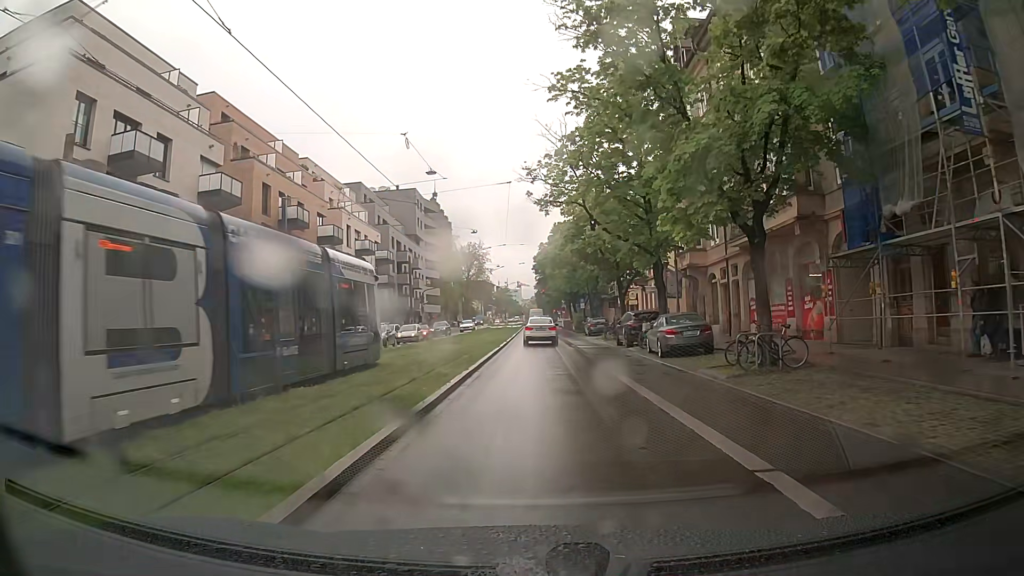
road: primary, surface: asphalt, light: Day
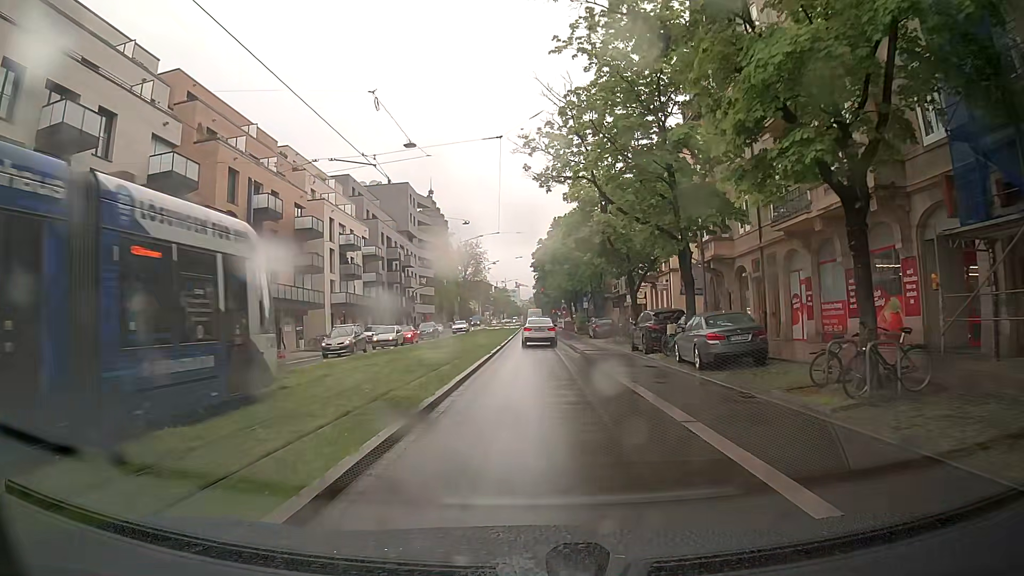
(0.0, +5.5) m; 0°
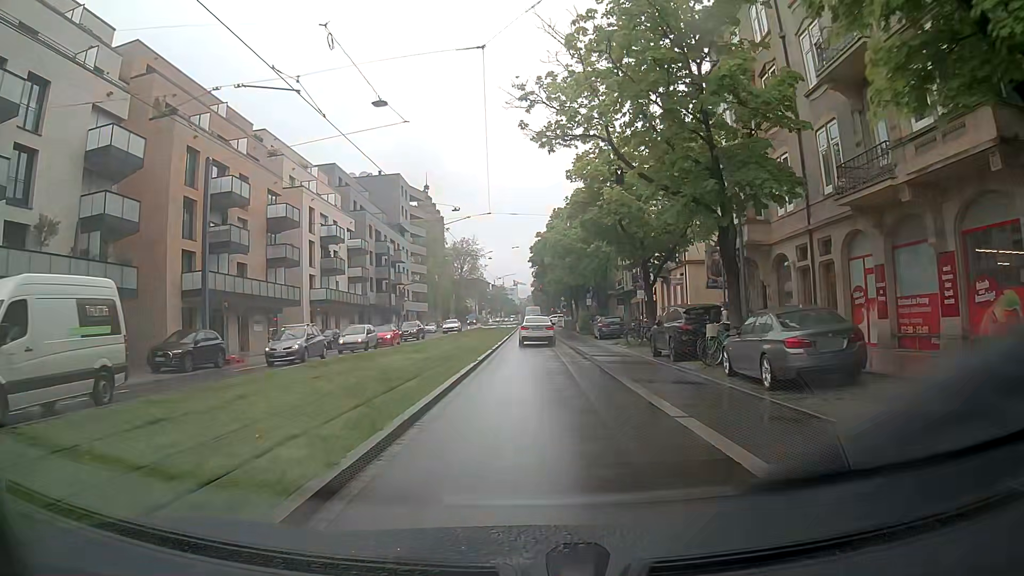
(+0.1, +5.5) m; +1°
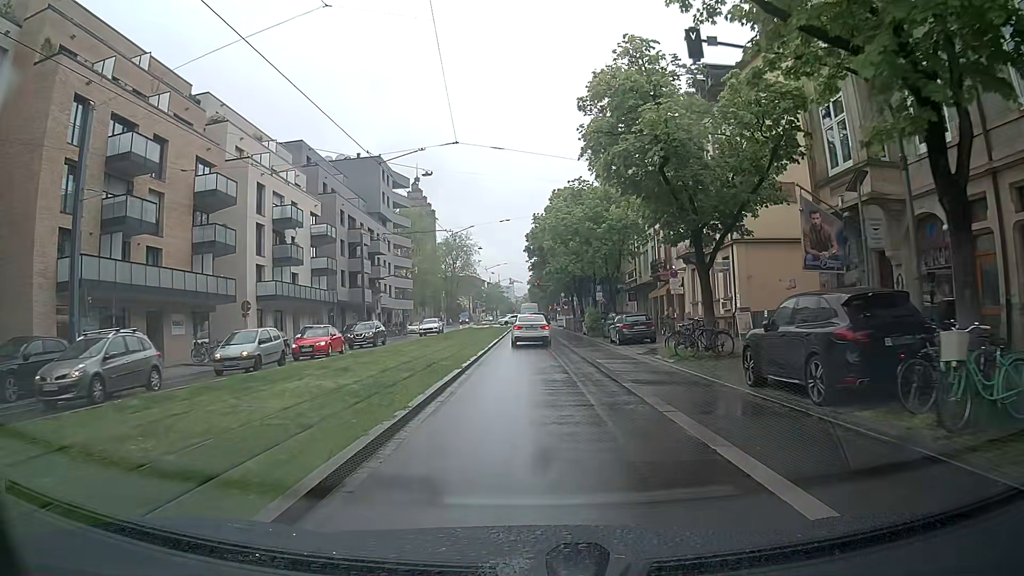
(0.0, +10.8) m; -1°
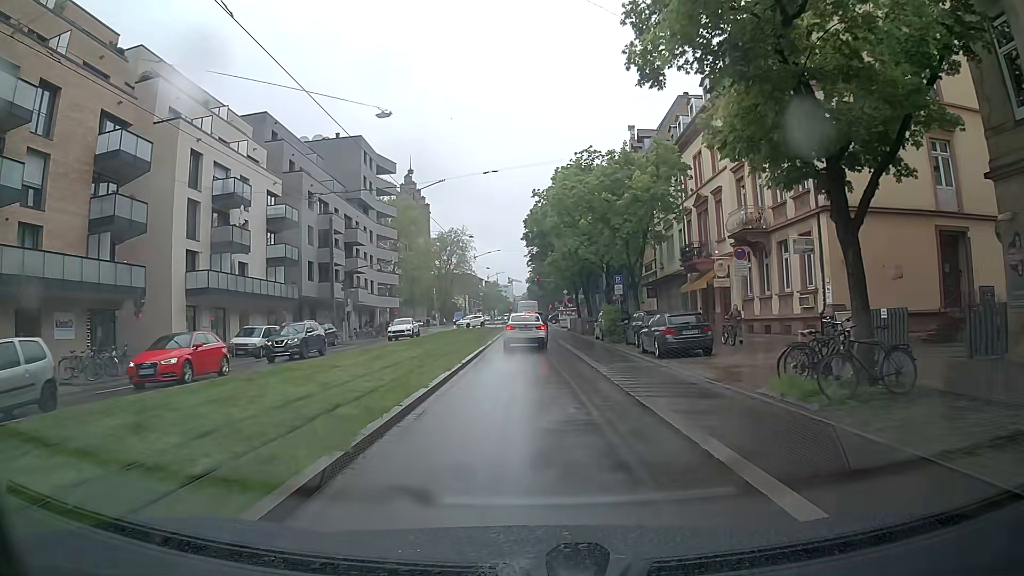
(0.0, +10.1) m; +1°
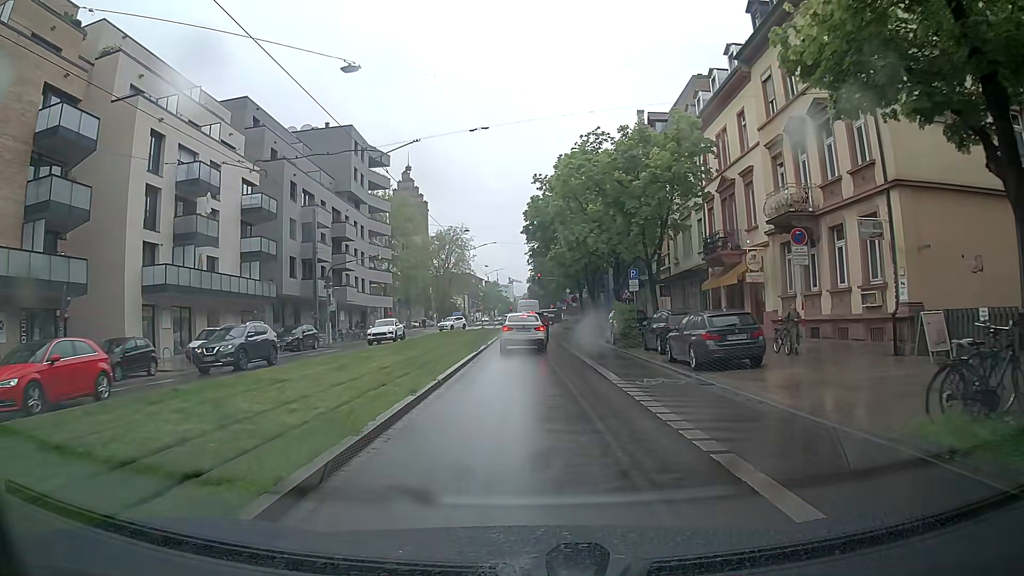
(-0.1, +4.7) m; -2°
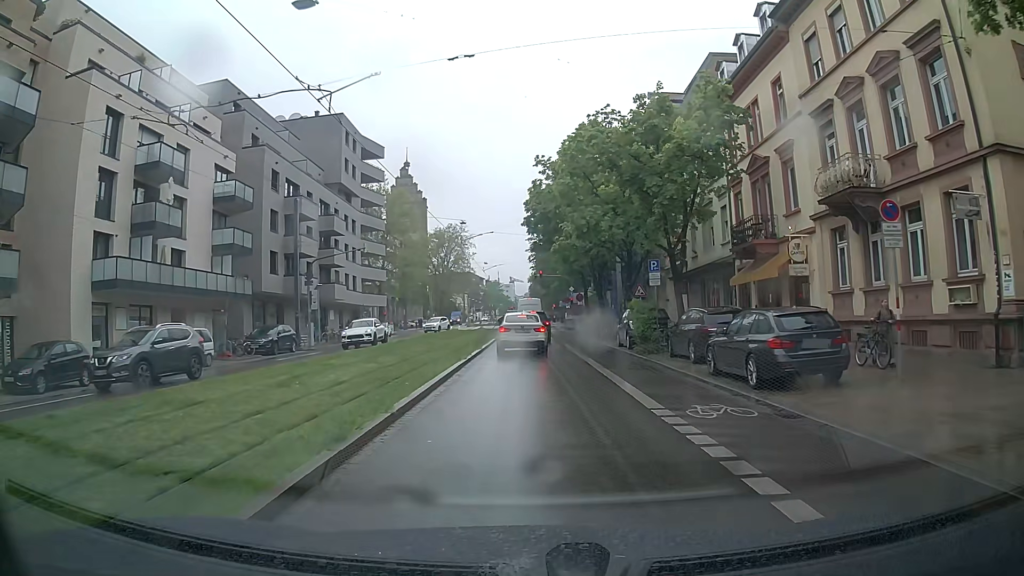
(+0.1, +4.5) m; 0°
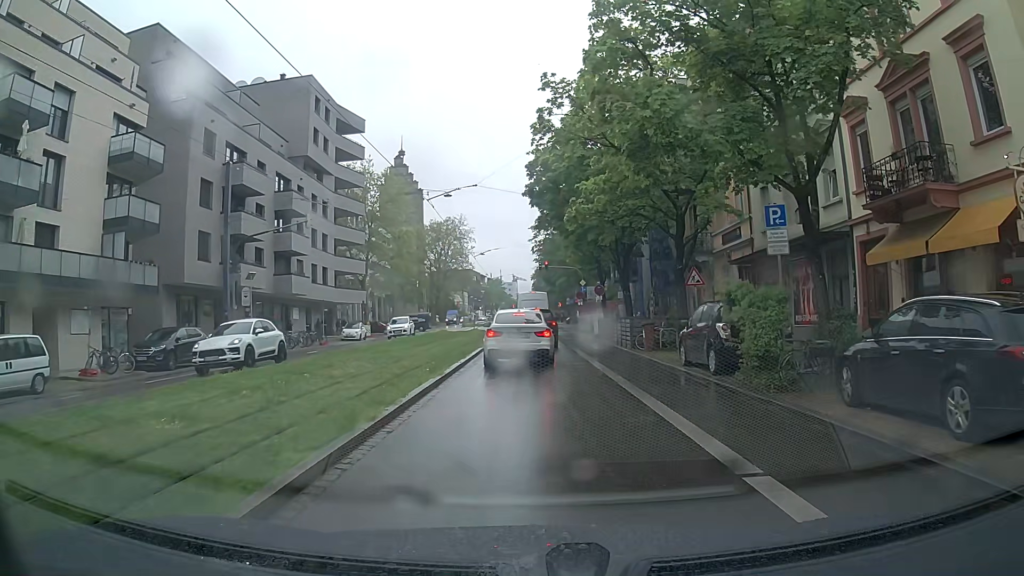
(+0.2, +11.8) m; 0°
